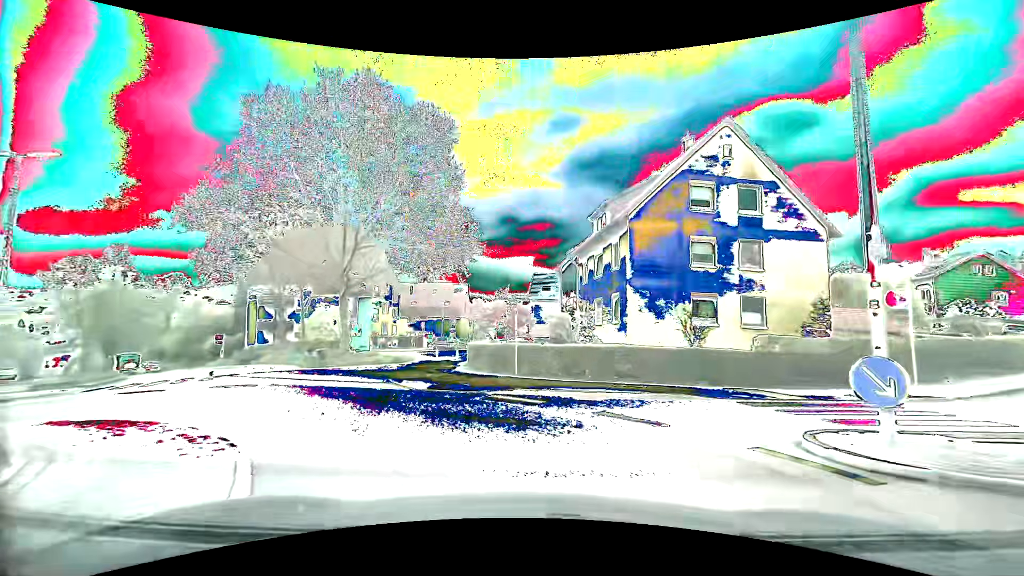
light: Day
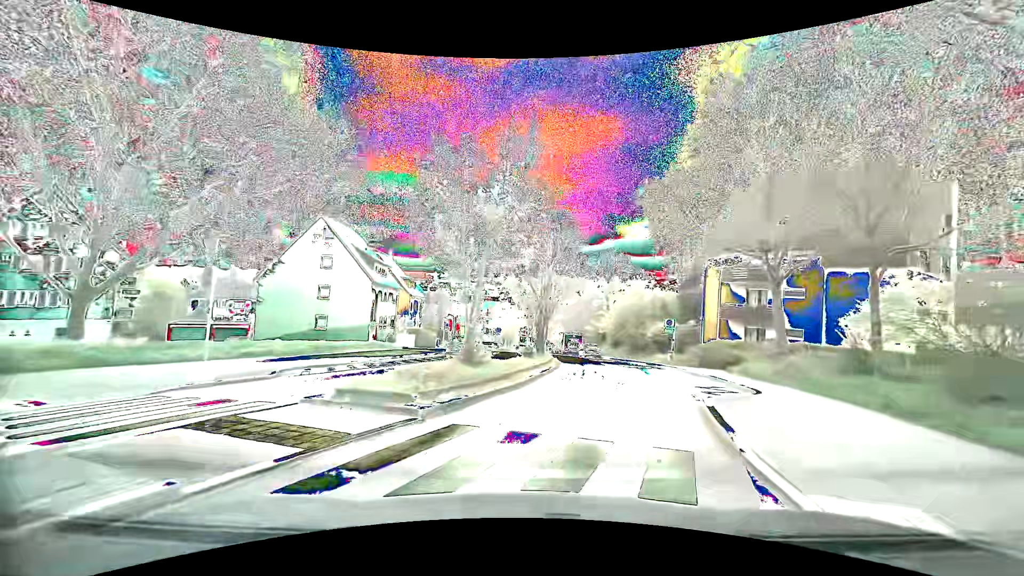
(-11.2, +17.7) m; -46°
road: secondary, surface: asphalt
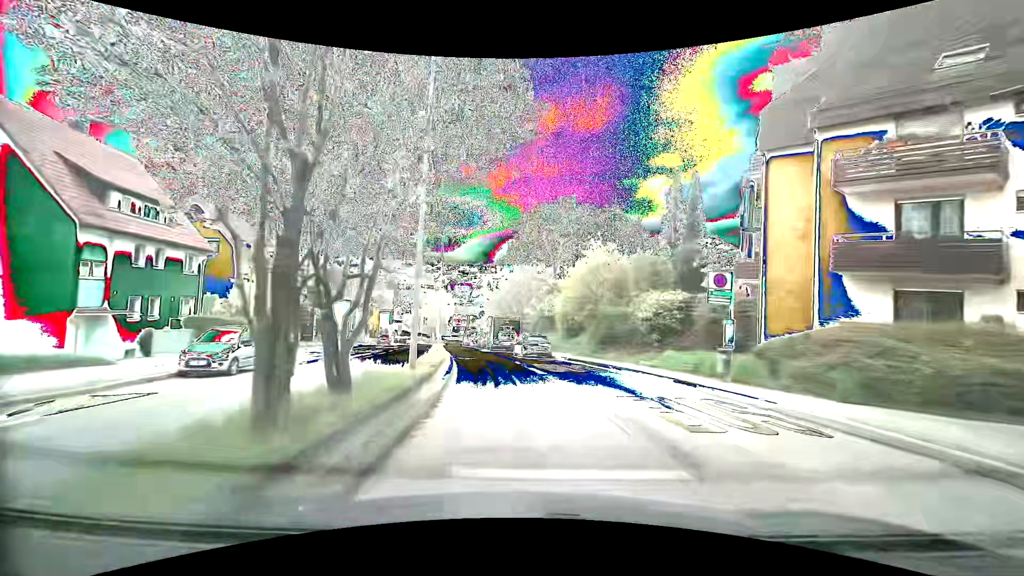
(+2.8, +22.7) m; +6°
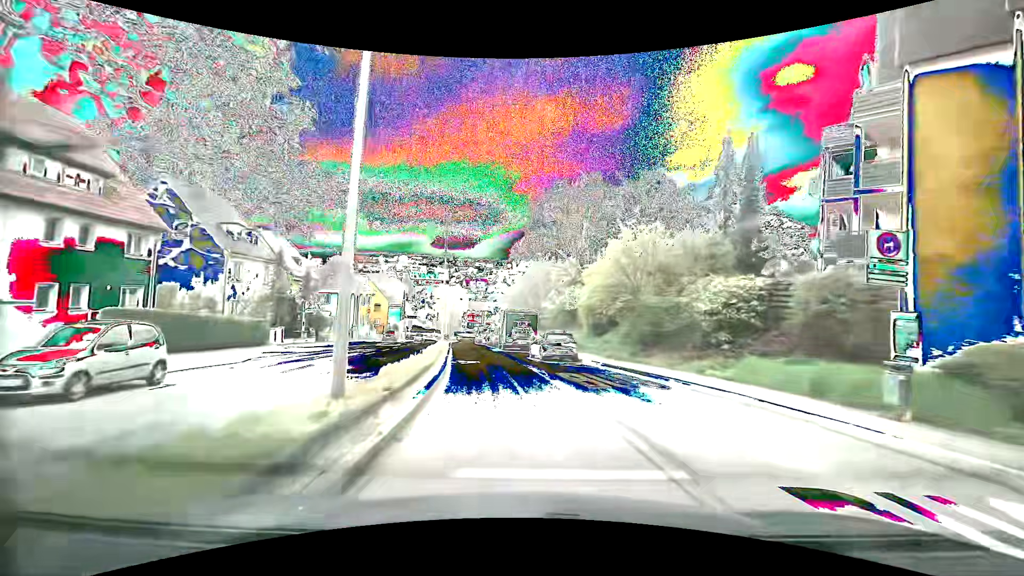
(0.0, +6.4) m; 0°
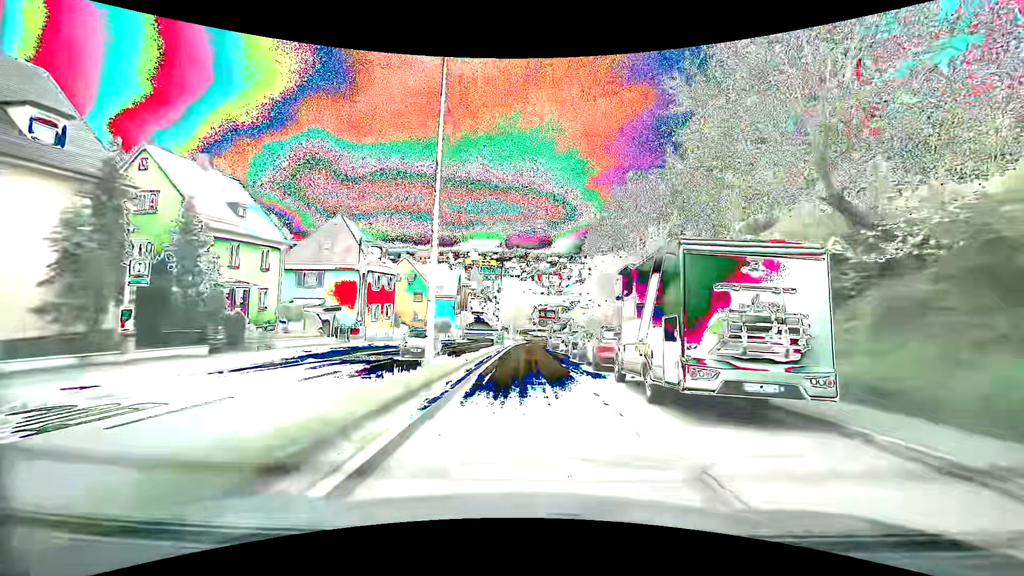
(-2.6, +27.0) m; -9°
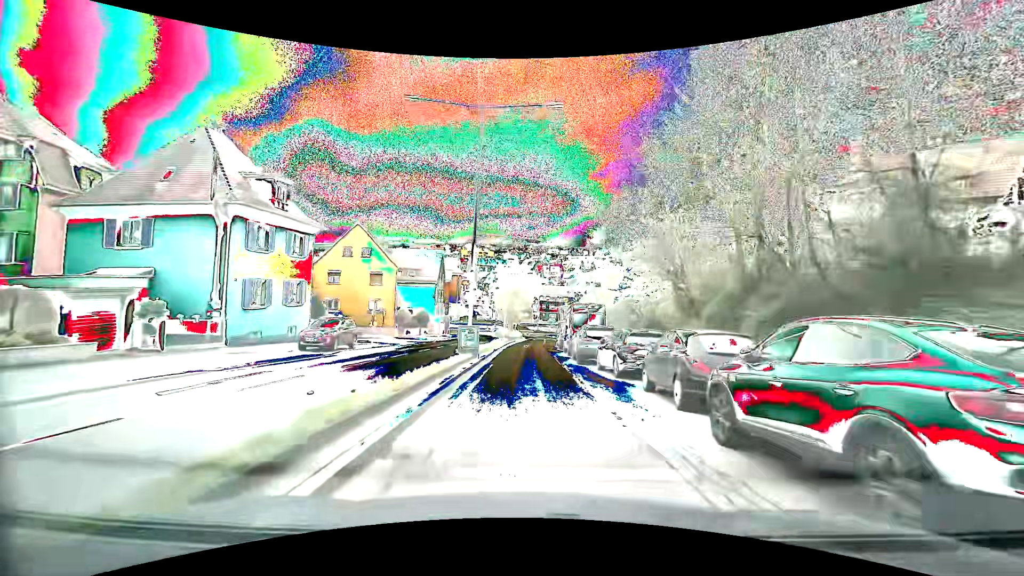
(+0.1, +20.7) m; +1°
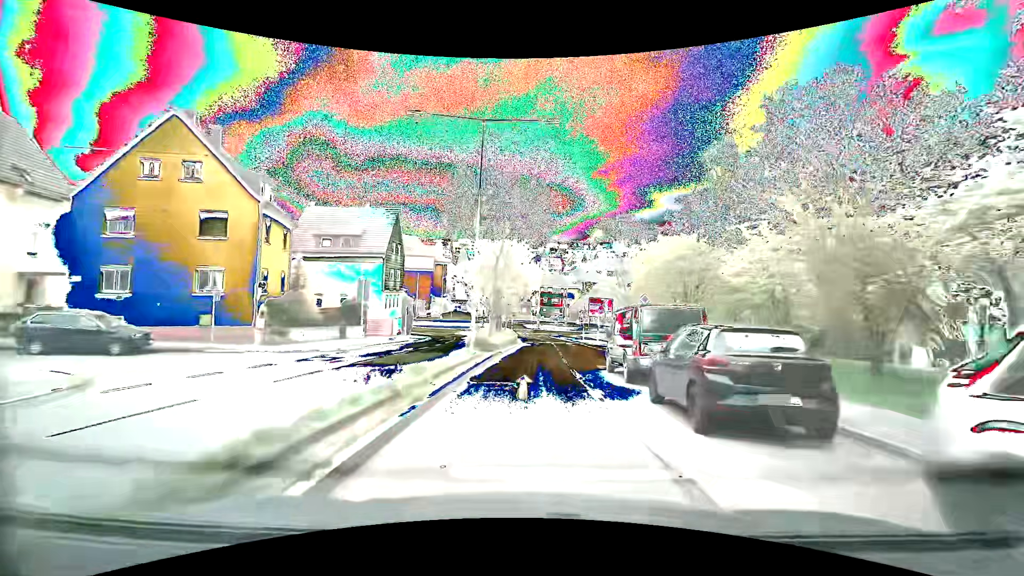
(-0.3, +28.1) m; 0°
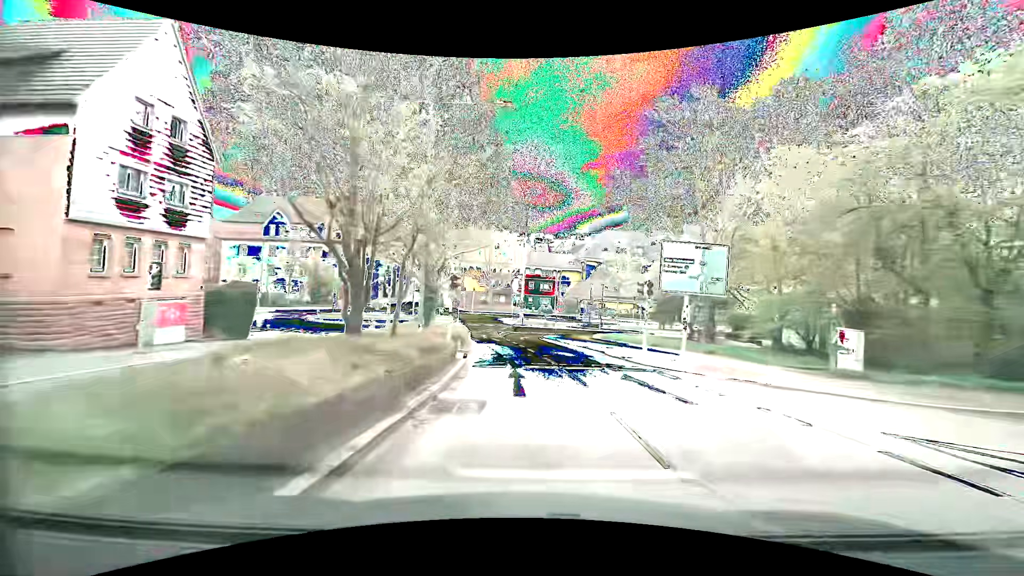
(+0.8, +33.5) m; +2°
